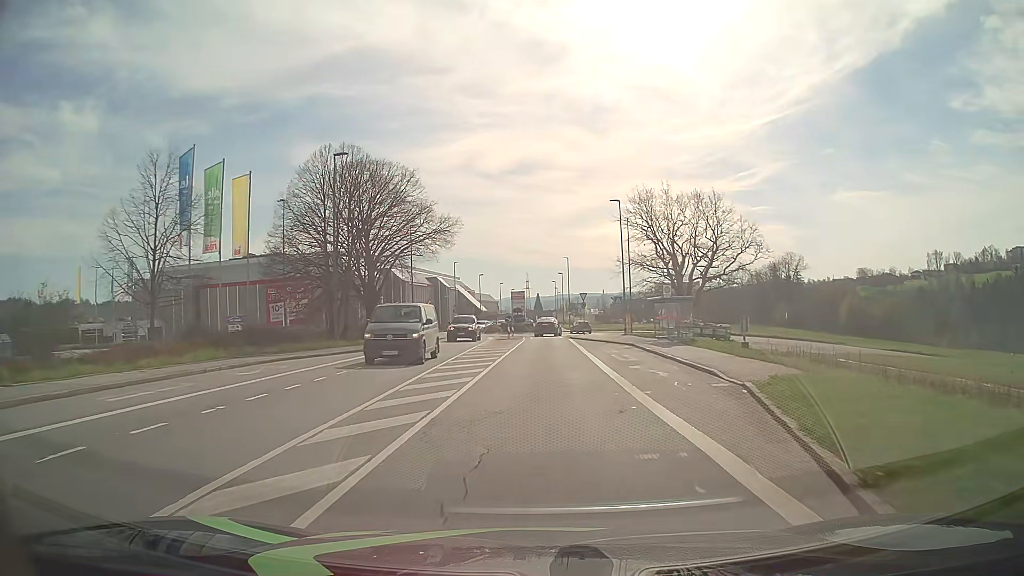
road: tertiary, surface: asphalt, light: Day
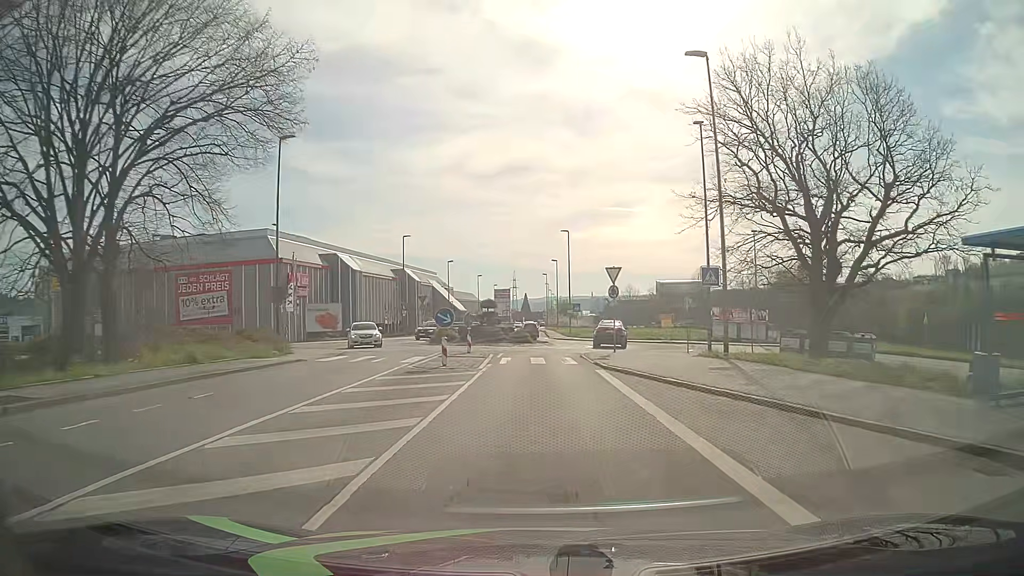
(+0.1, +30.0) m; 0°
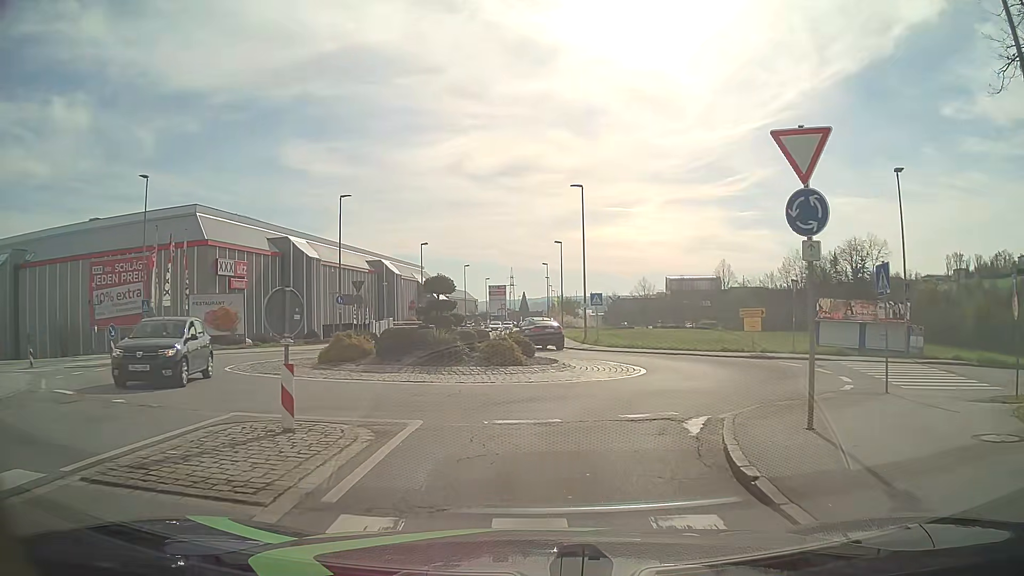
(+0.2, +21.1) m; +1°
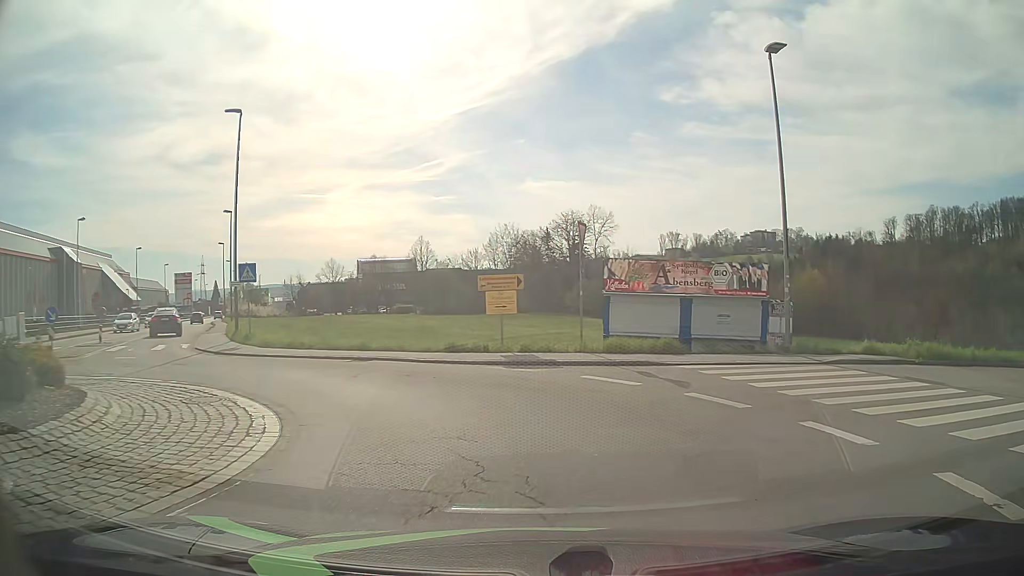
(+1.9, +13.6) m; +26°
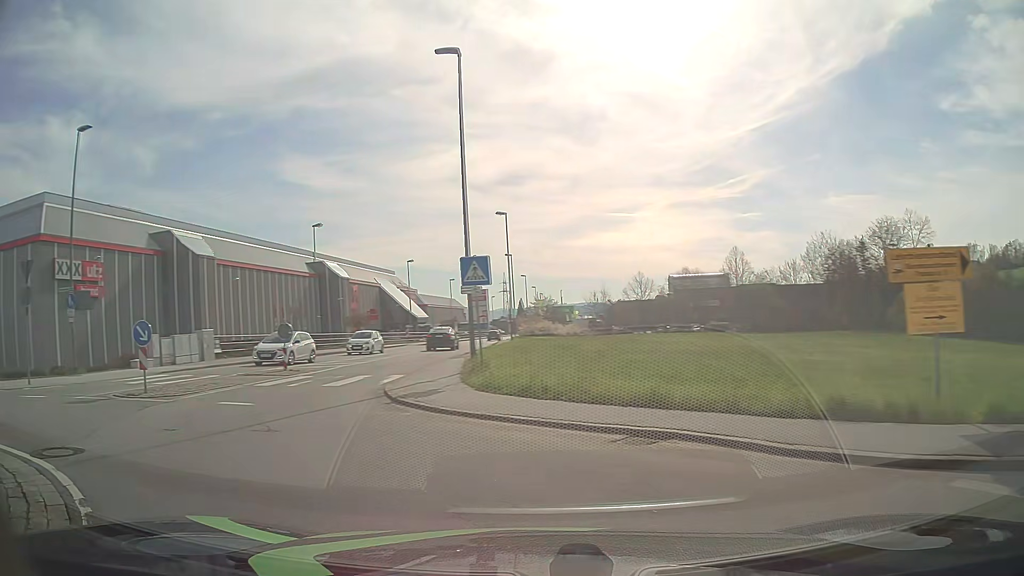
(-1.1, +9.7) m; -25°
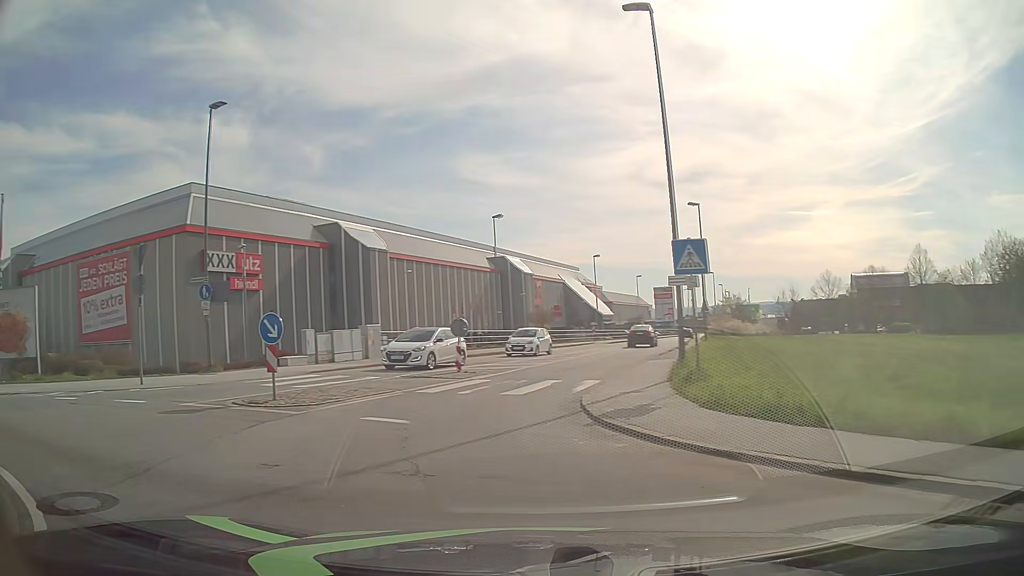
(-0.4, +3.1) m; -16°
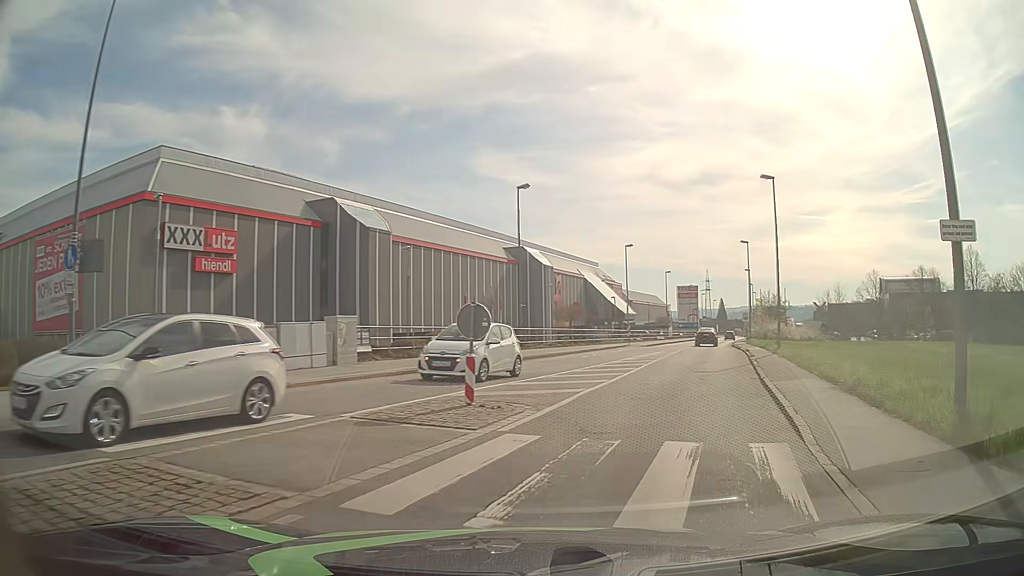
(-1.4, +10.2) m; -2°
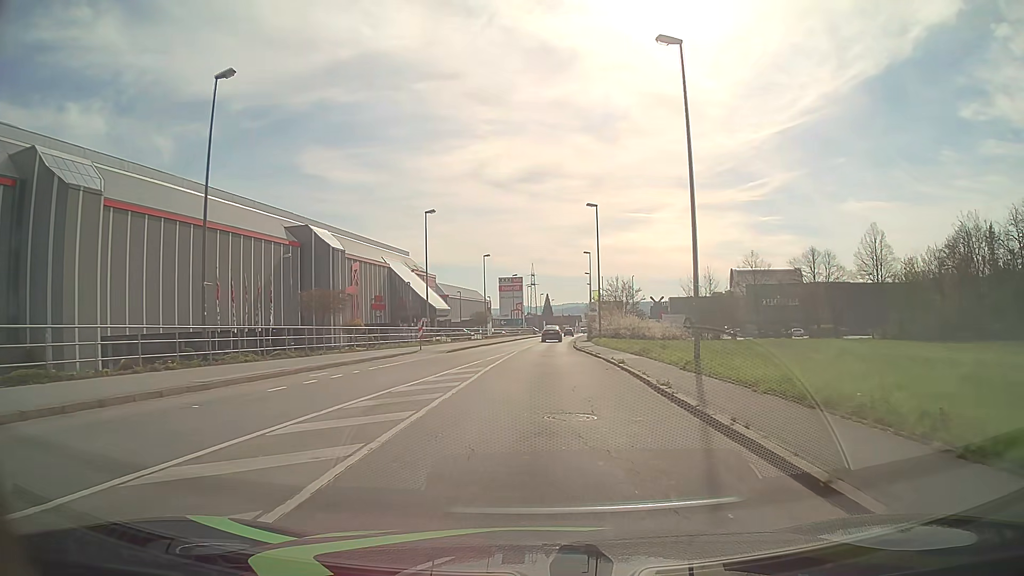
(+4.0, +19.4) m; +16°
(0, +10) (0, +20) (0, +30) (0, +40) (+1, +50) (+1, +60) (+2, +70) (+2, +80) (+3, +90) (+4, +100) m
